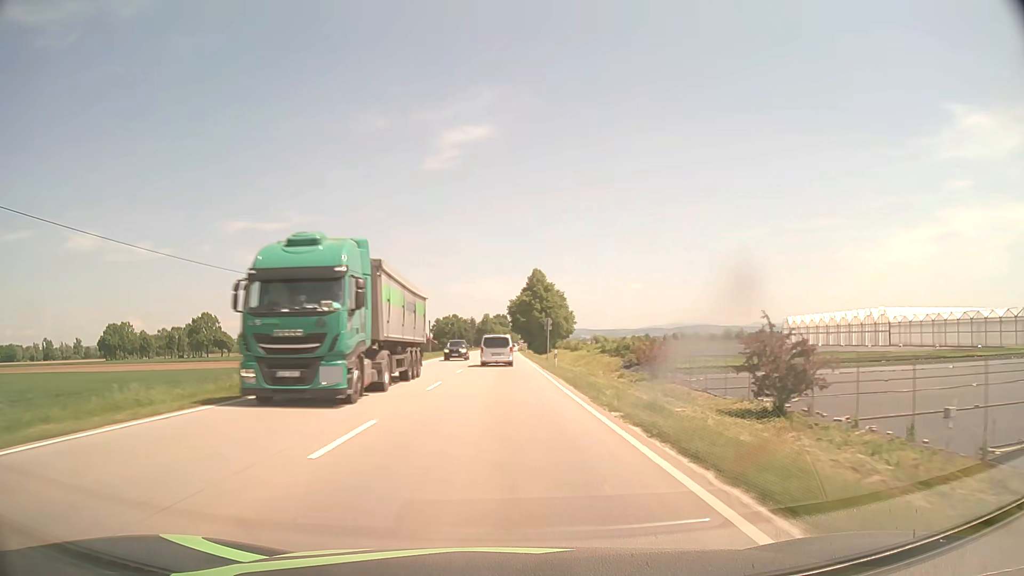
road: primary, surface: asphalt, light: Day
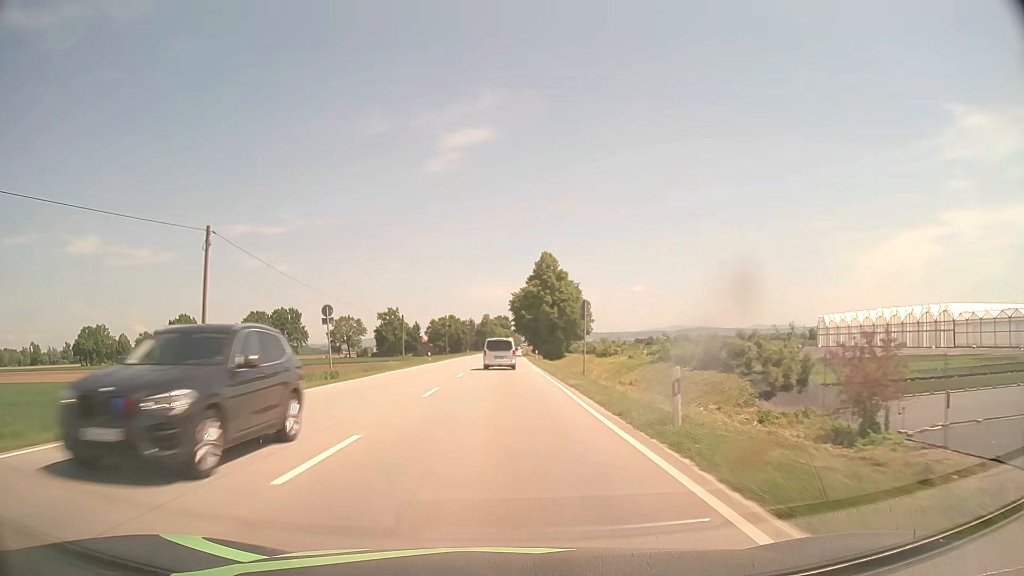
(-0.1, +25.3) m; 0°
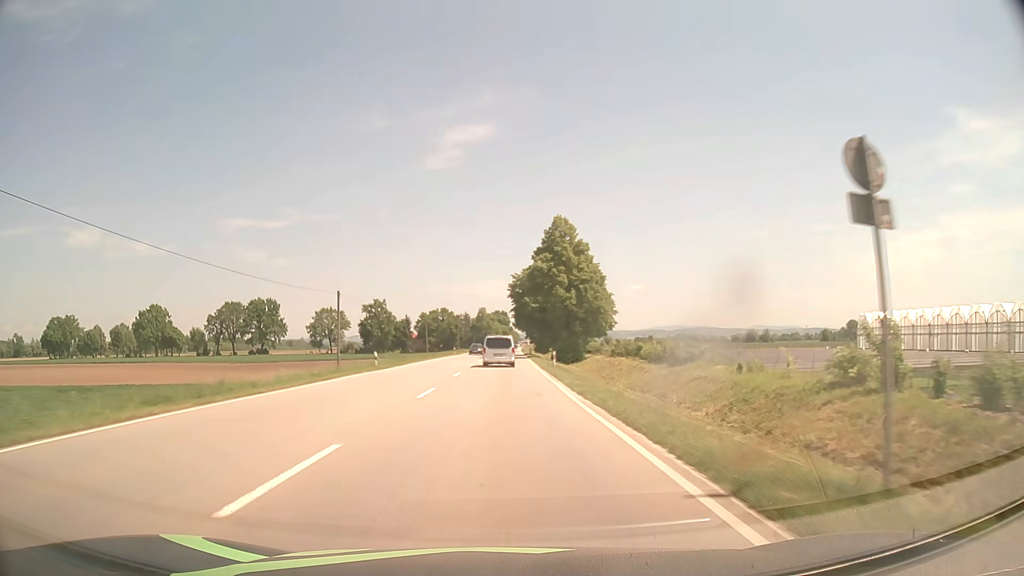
(0.0, +25.5) m; 0°
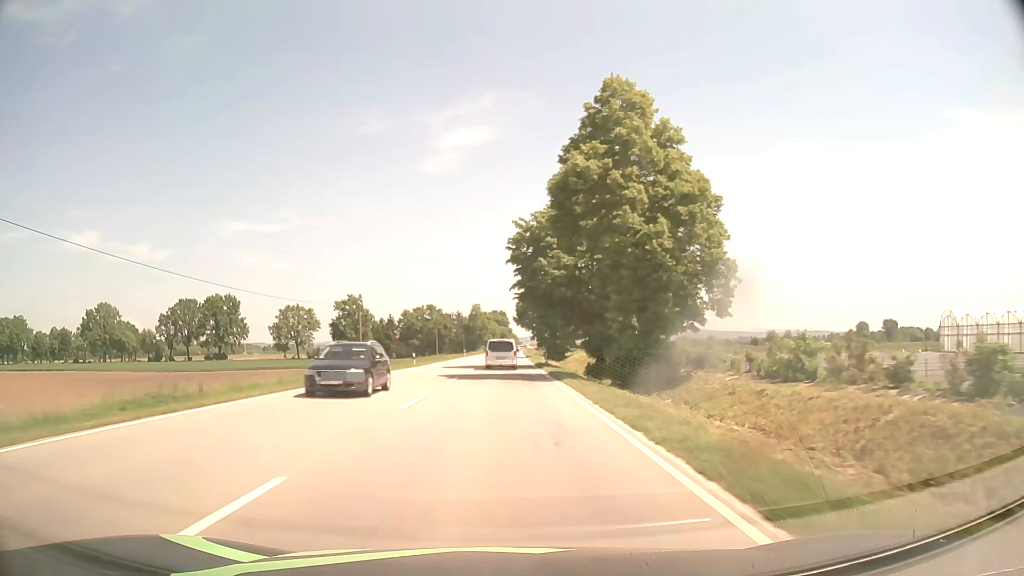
(+0.1, +38.6) m; 0°
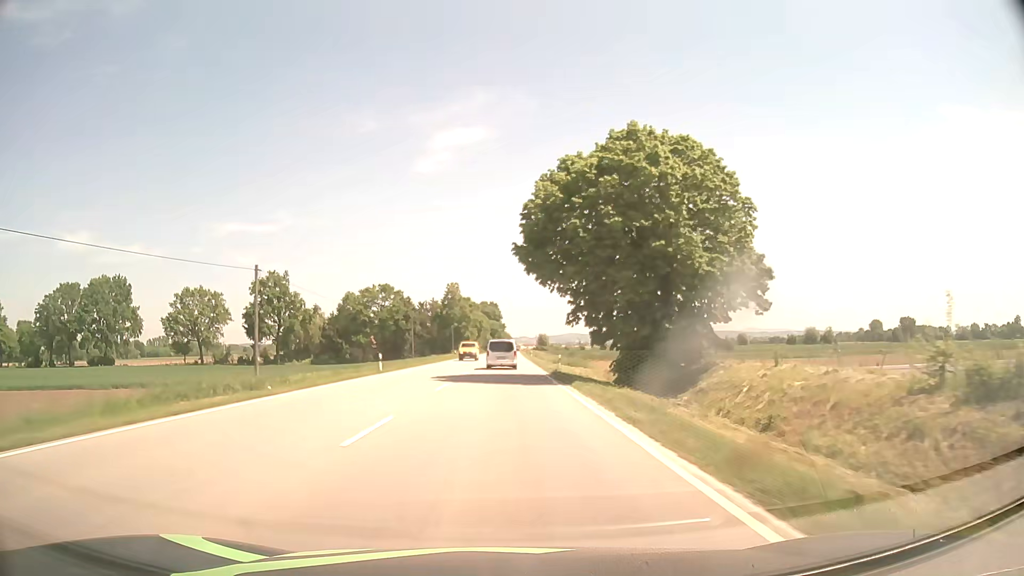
(+0.3, +65.5) m; +1°
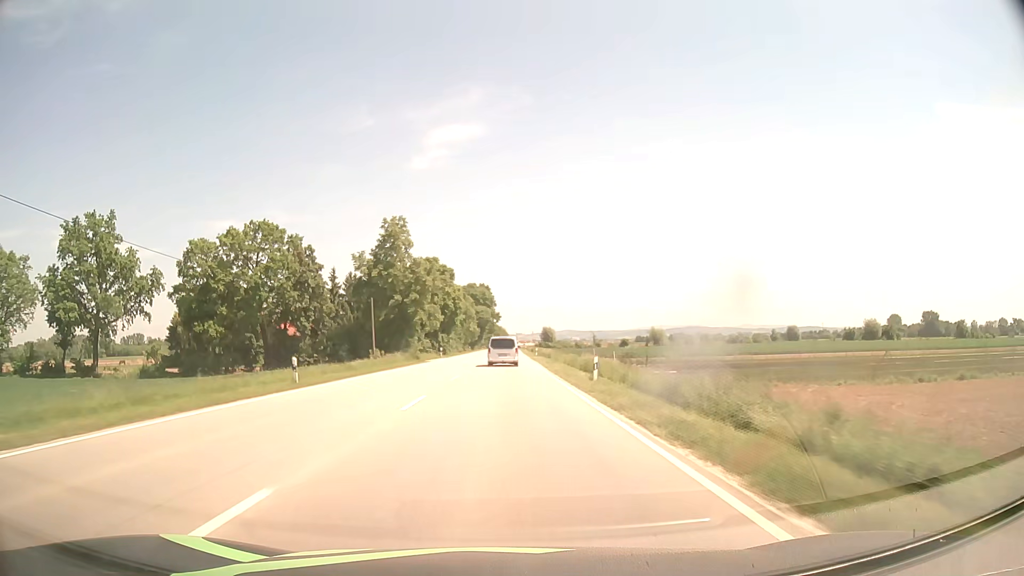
(+0.3, +67.2) m; 0°
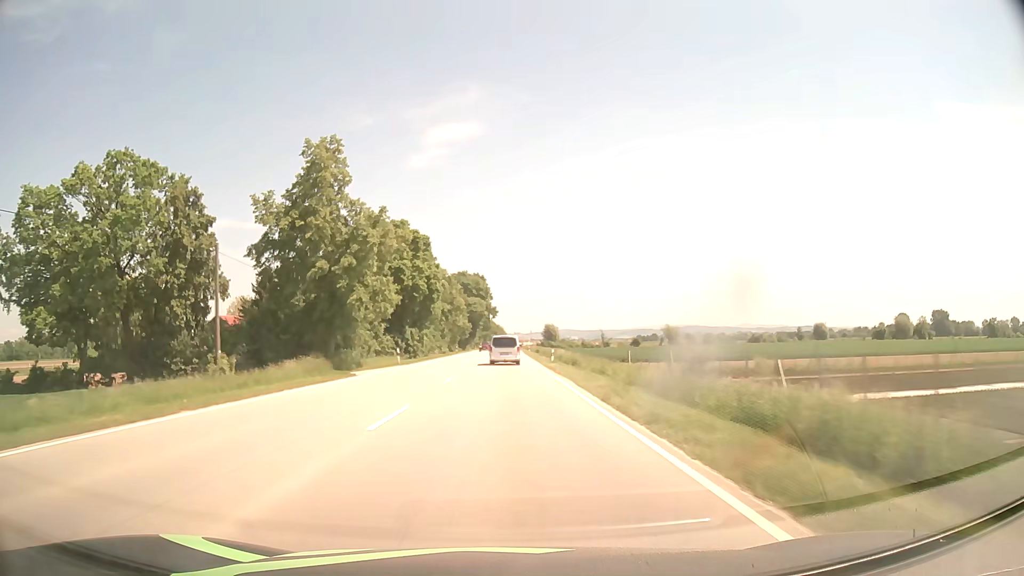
(0.0, +27.3) m; 0°
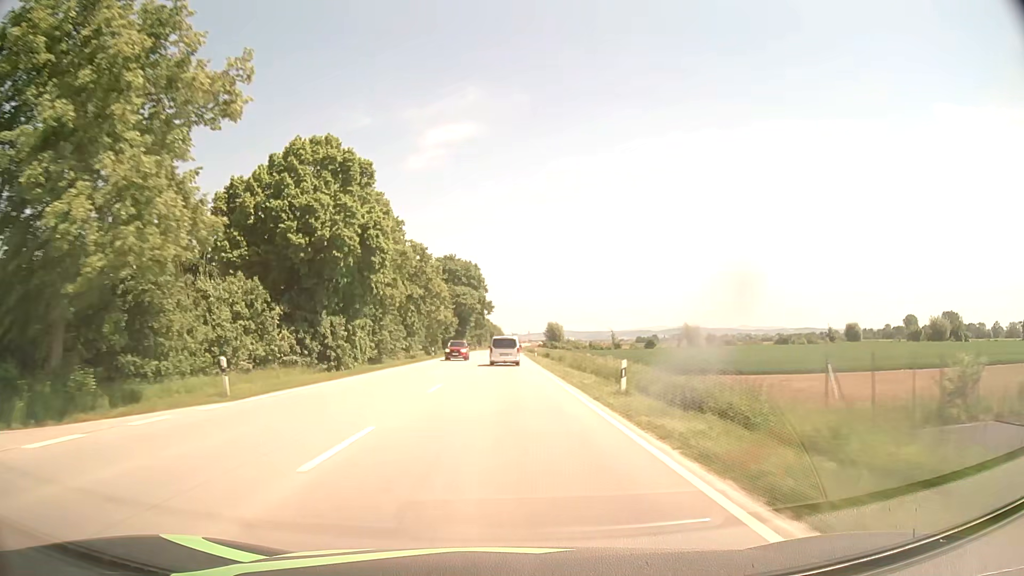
(+0.1, +27.6) m; 0°
(0, +10) (0, +20) (0, +30) (0, +40) (0, +50) (0, +60) (0, +70) (0, +80) (0, +90) (0, +100) m
